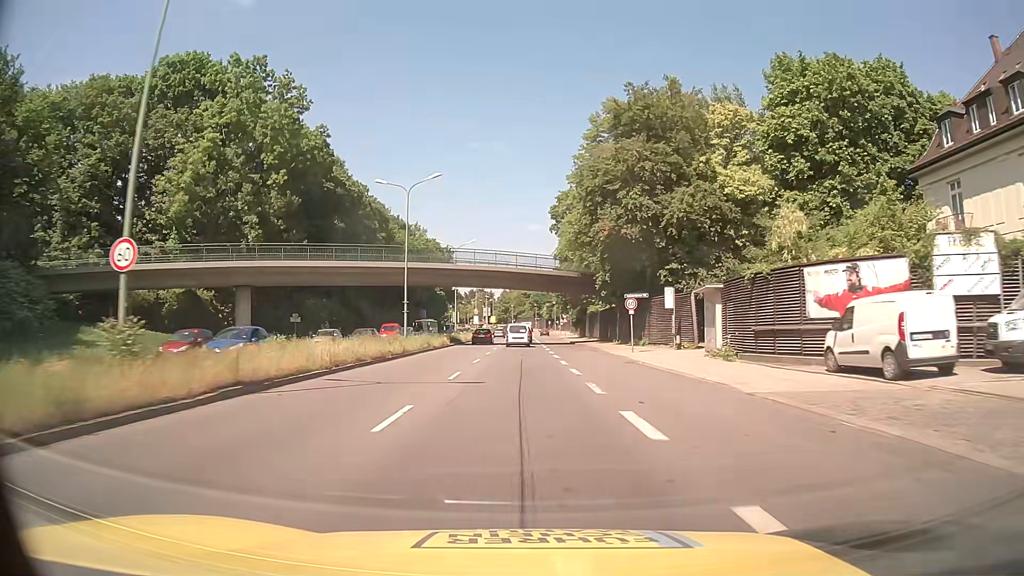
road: trunk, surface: asphalt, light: Day
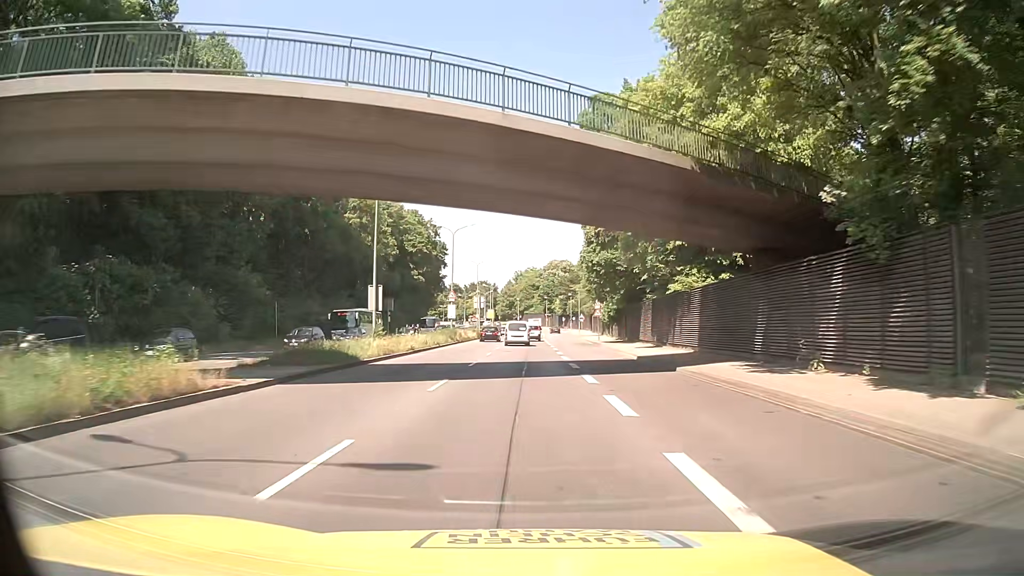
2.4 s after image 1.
(0.0, +40.1) m; -1°
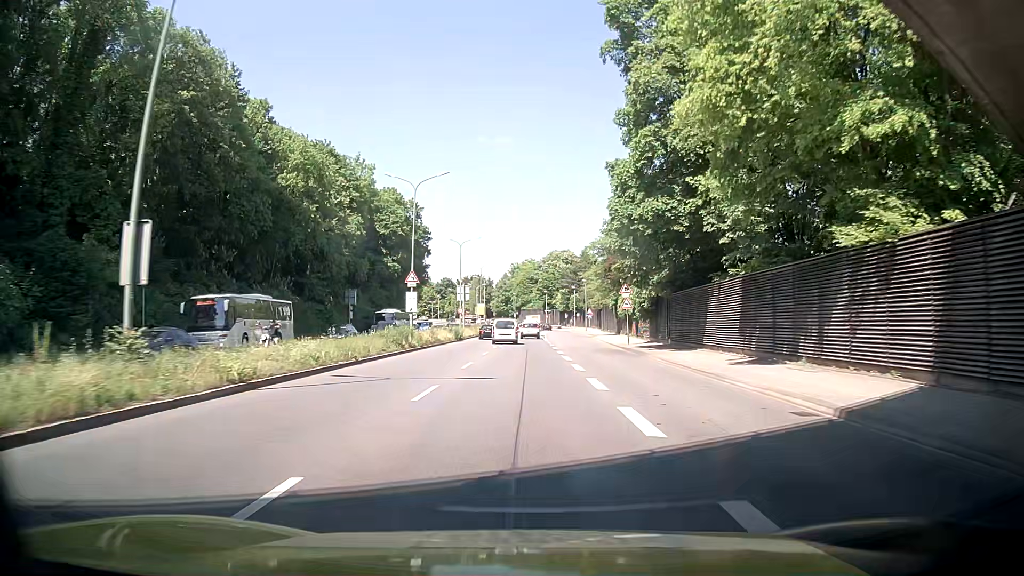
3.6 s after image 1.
(+0.3, +20.1) m; +3°
(-1, +10) (-1, +20) (-1, +30) (-2, +40) (-2, +50) (-2, +60) (-3, +70) (-3, +80) (-4, +90) (-4, +100) m
